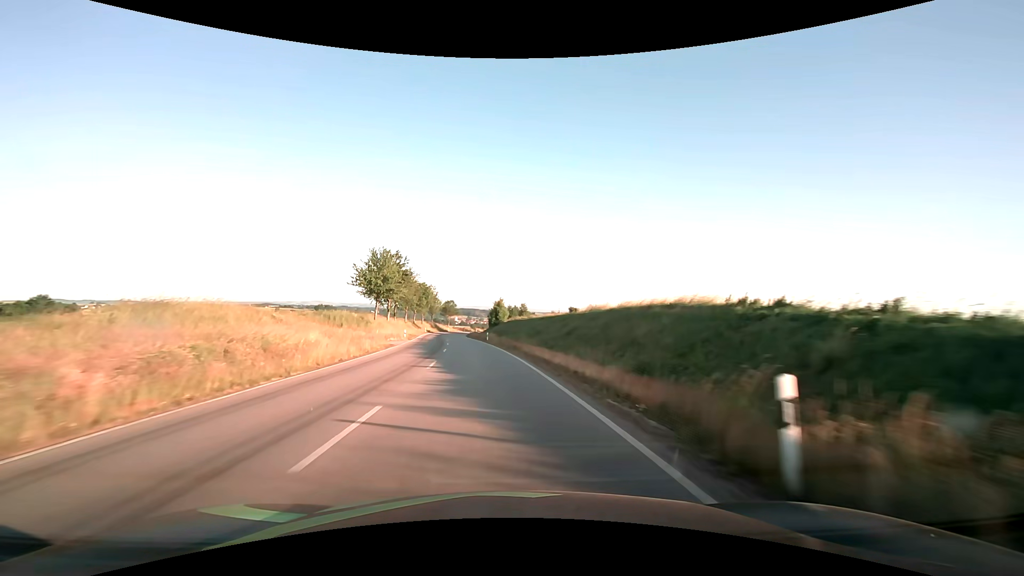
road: secondary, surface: asphalt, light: Day
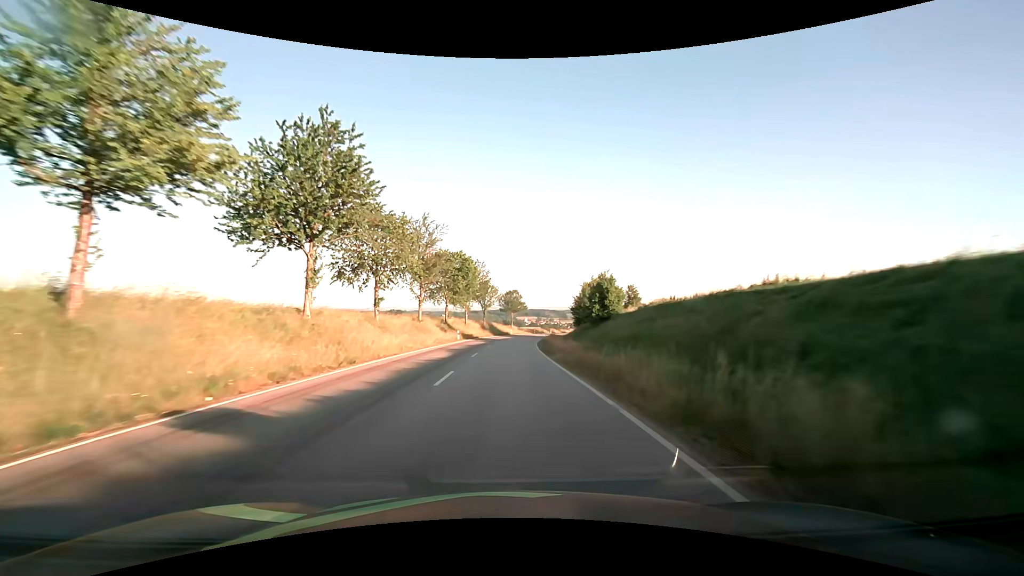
(-4.5, +53.6) m; -8°
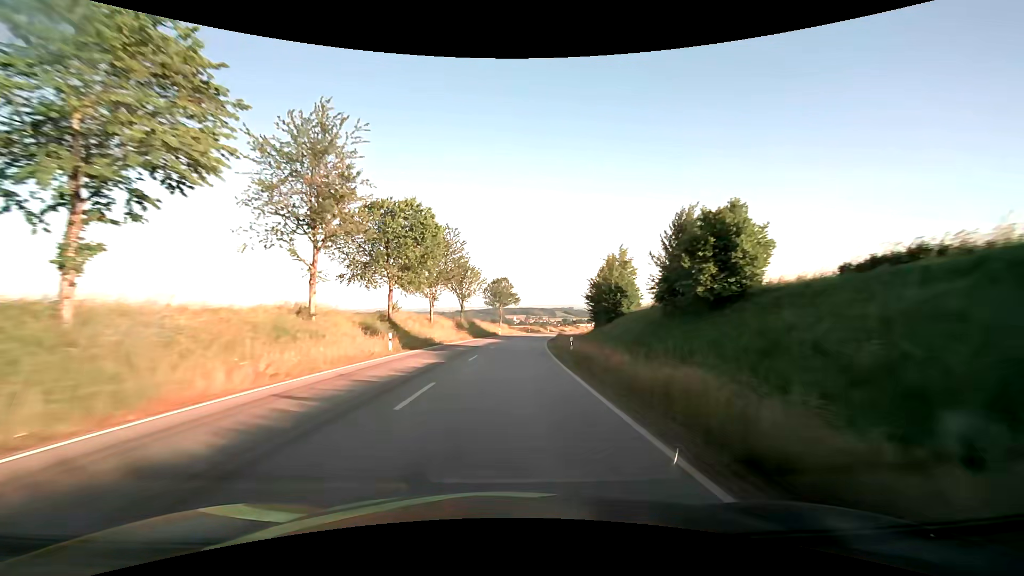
(+0.2, +27.7) m; +1°
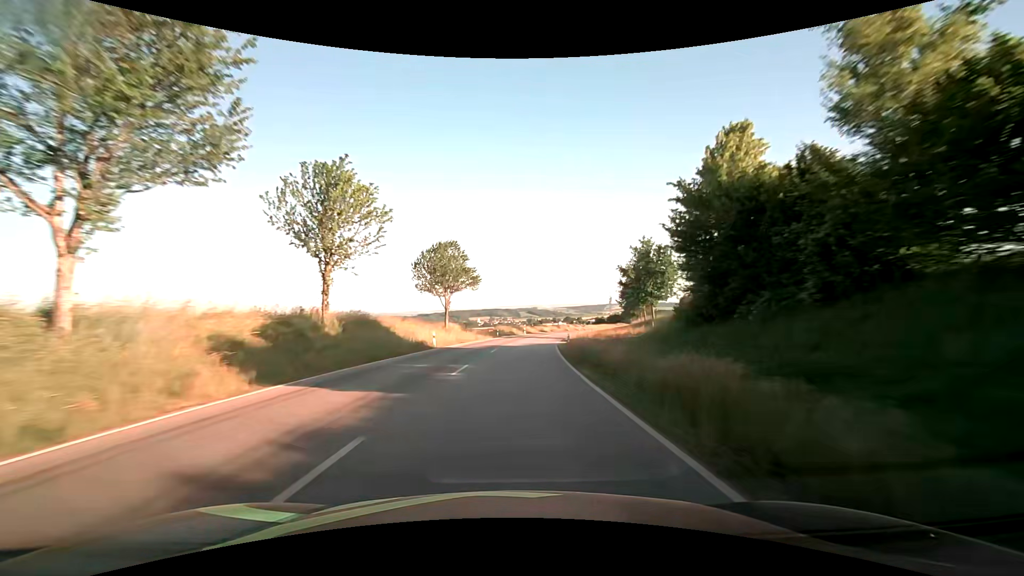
(+1.3, +42.0) m; +4°
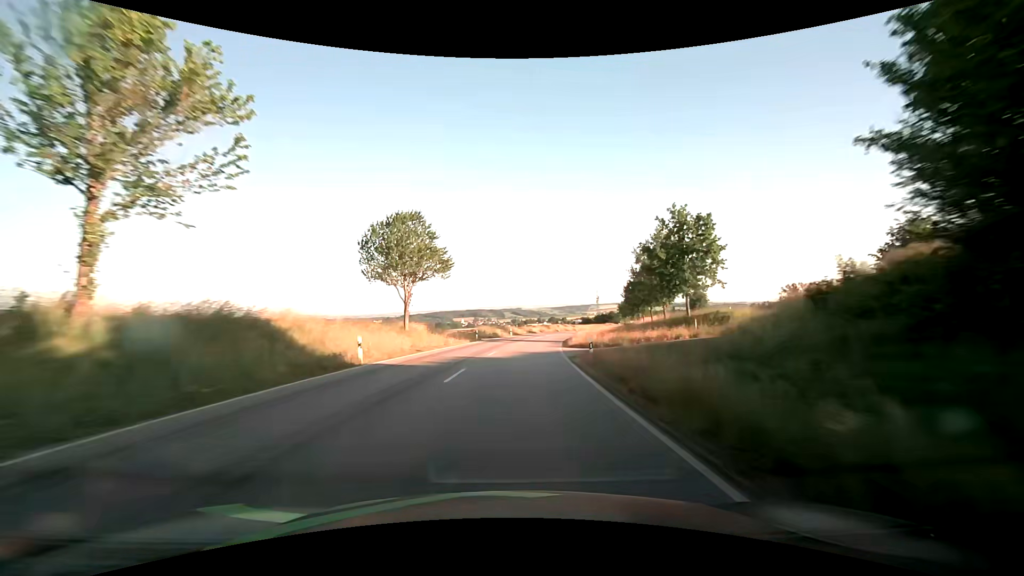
(+0.2, +14.0) m; +2°
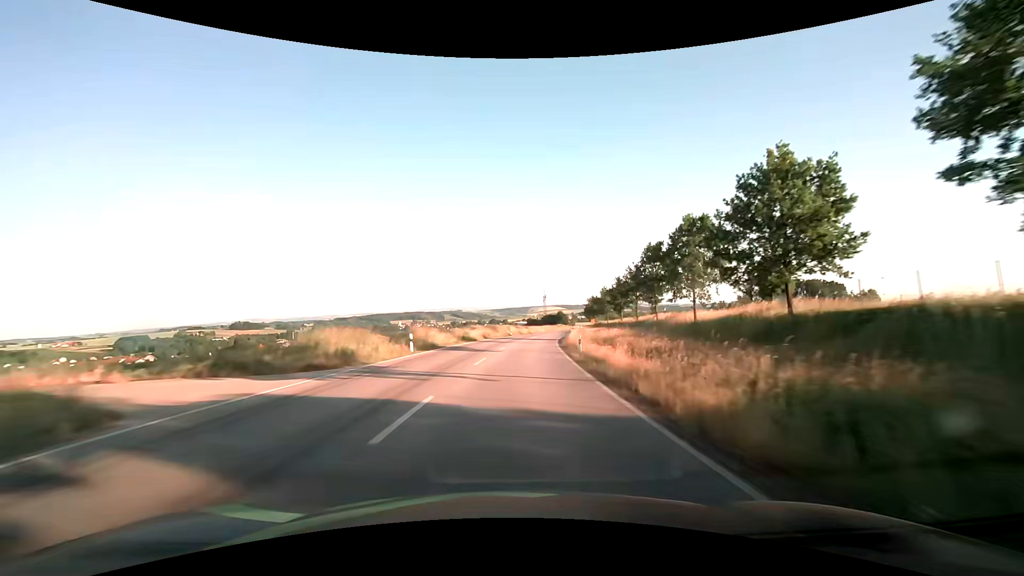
(+2.3, +42.0) m; +7°
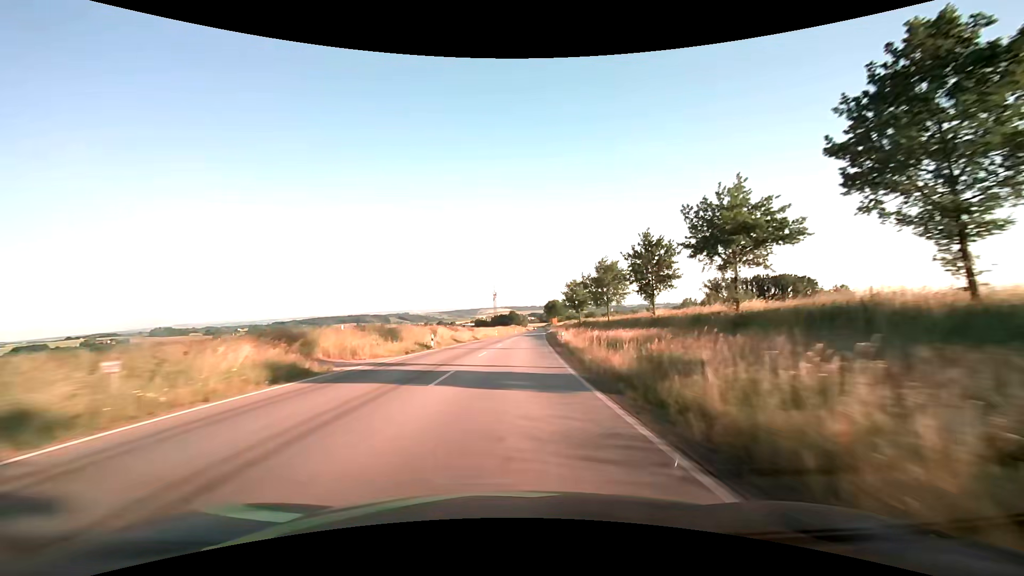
(+2.3, +42.1) m; +6°
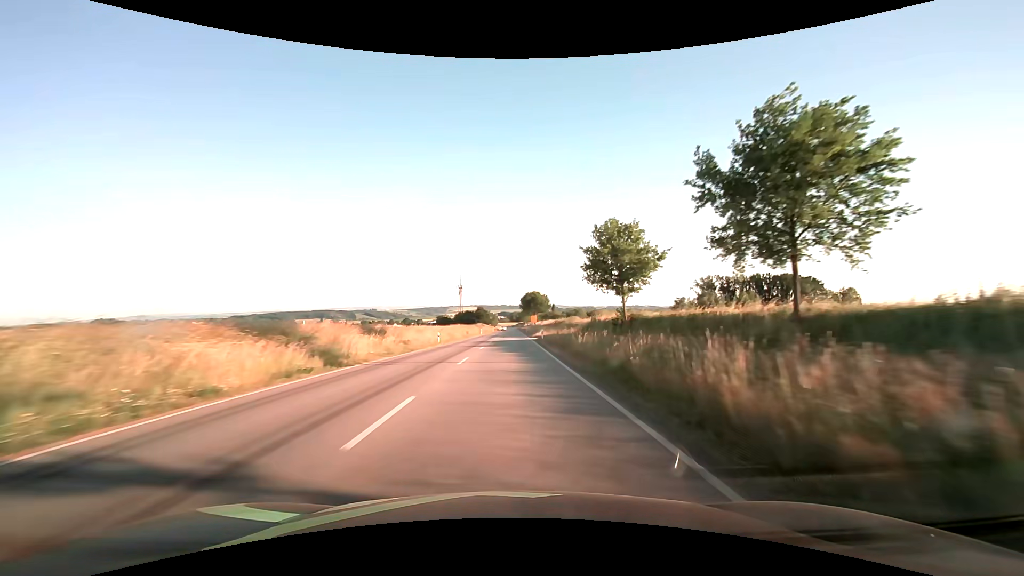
(+1.3, +41.8) m; +3°
(0, +10) (0, +20) (0, +30) (0, +40) (+1, +50) (+1, +60) (+1, +70) (+1, +80) (+1, +90) (+1, +100) m
